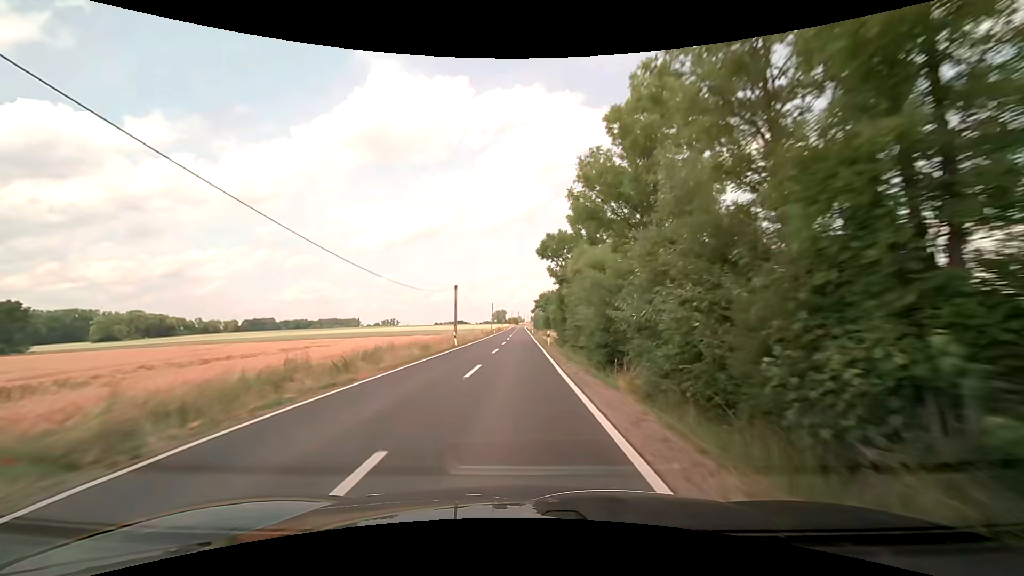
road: secondary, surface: asphalt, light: Day
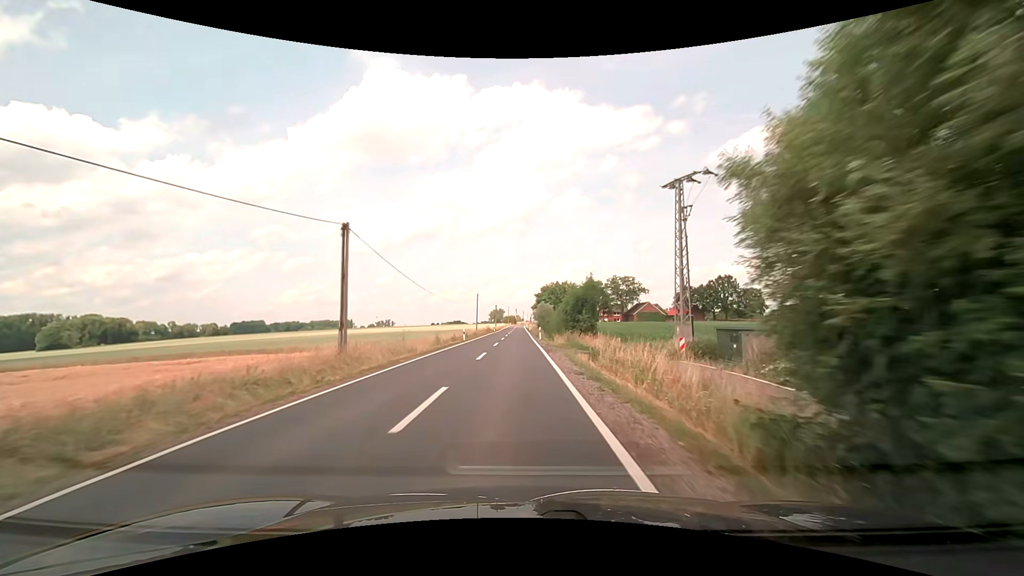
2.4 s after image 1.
(+0.1, +43.0) m; +1°
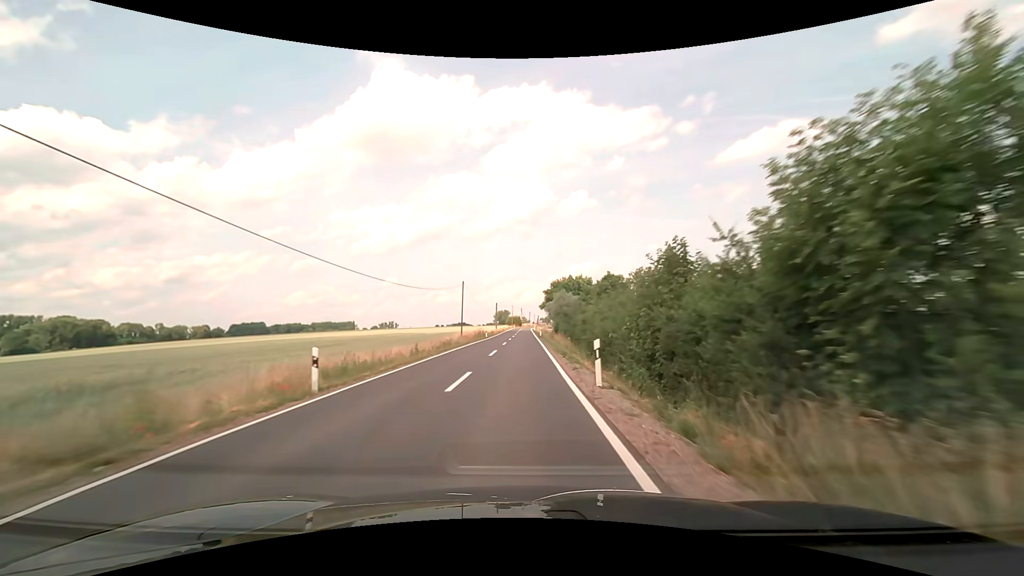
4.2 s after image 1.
(-0.3, +32.2) m; -1°
(0, +10) (0, +20) (0, +30) (0, +40) (0, +50) (0, +60) (0, +70) (0, +80) (0, +90) (0, +100) m
